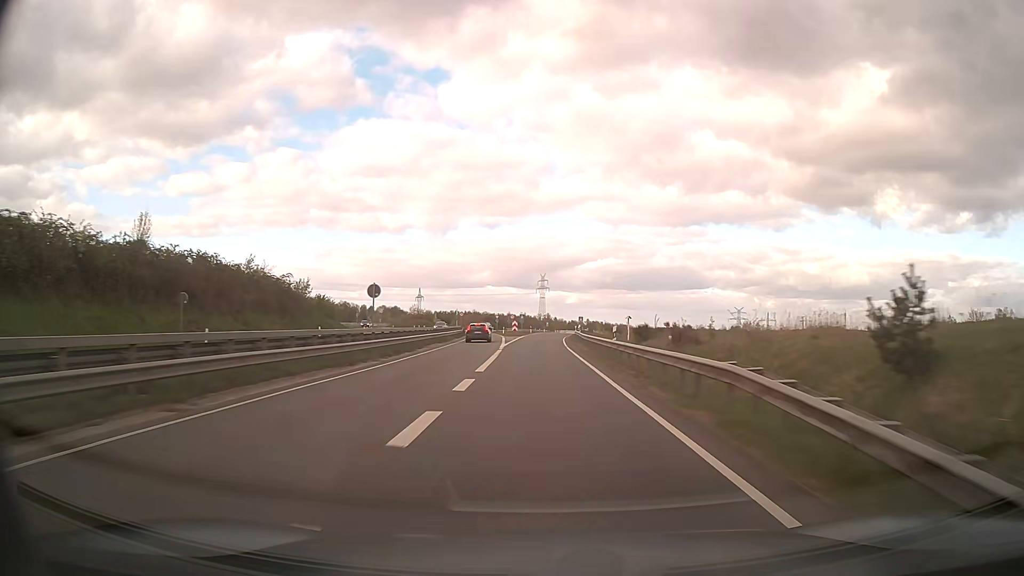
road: trunk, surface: asphalt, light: Day
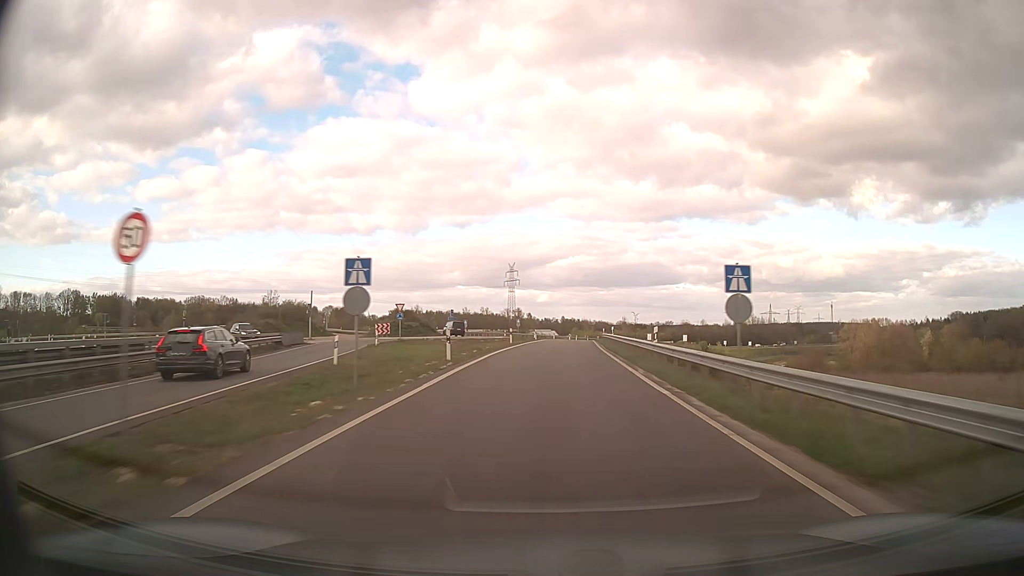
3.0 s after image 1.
(+0.6, +78.9) m; +2°
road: motorway_link
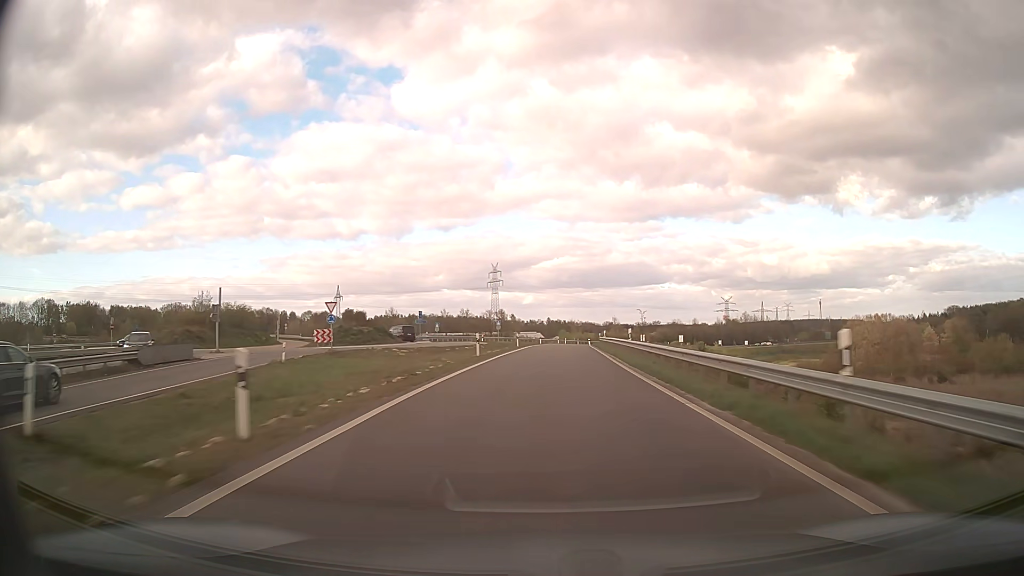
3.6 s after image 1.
(+0.2, +15.8) m; +1°
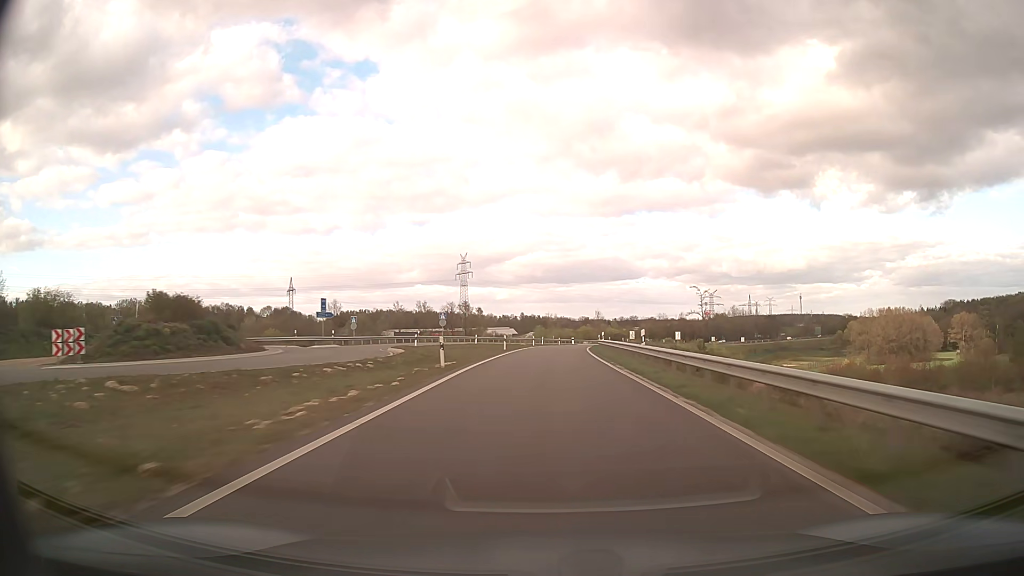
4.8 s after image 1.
(+0.7, +31.5) m; +2°
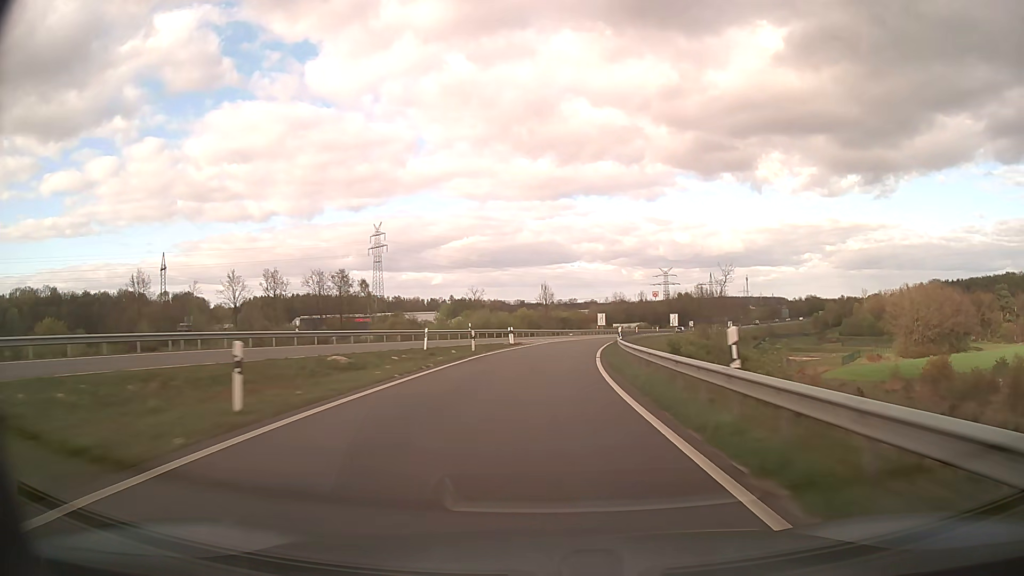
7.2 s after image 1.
(+2.6, +63.4) m; +5°
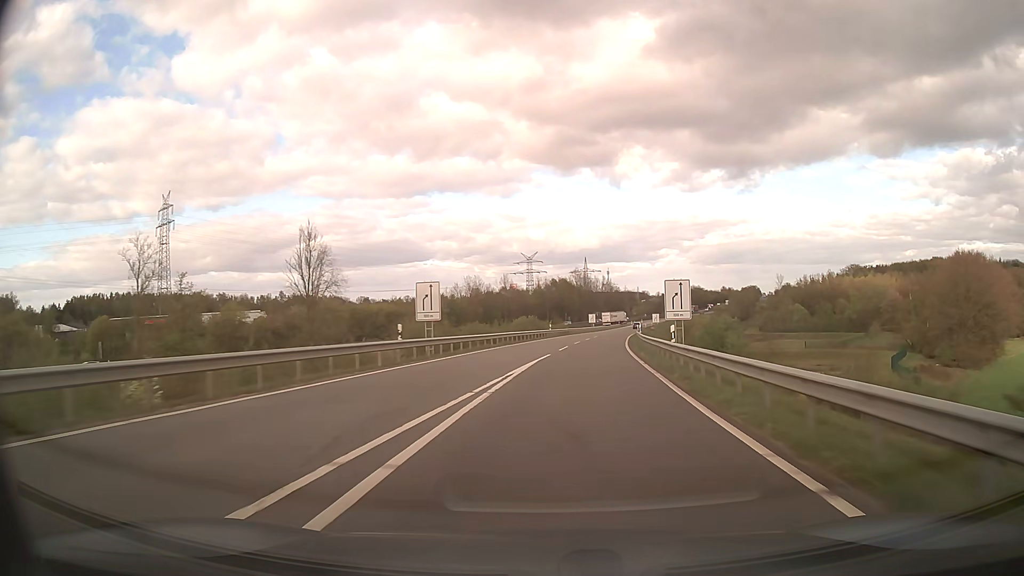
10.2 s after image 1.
(+8.2, +79.1) m; +12°
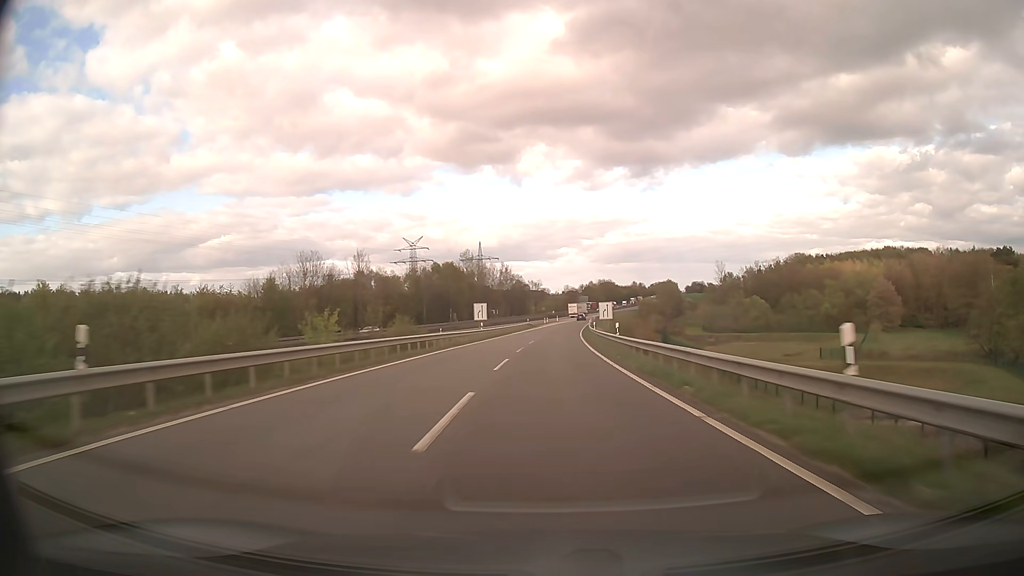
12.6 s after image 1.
(+5.9, +63.4) m; +9°
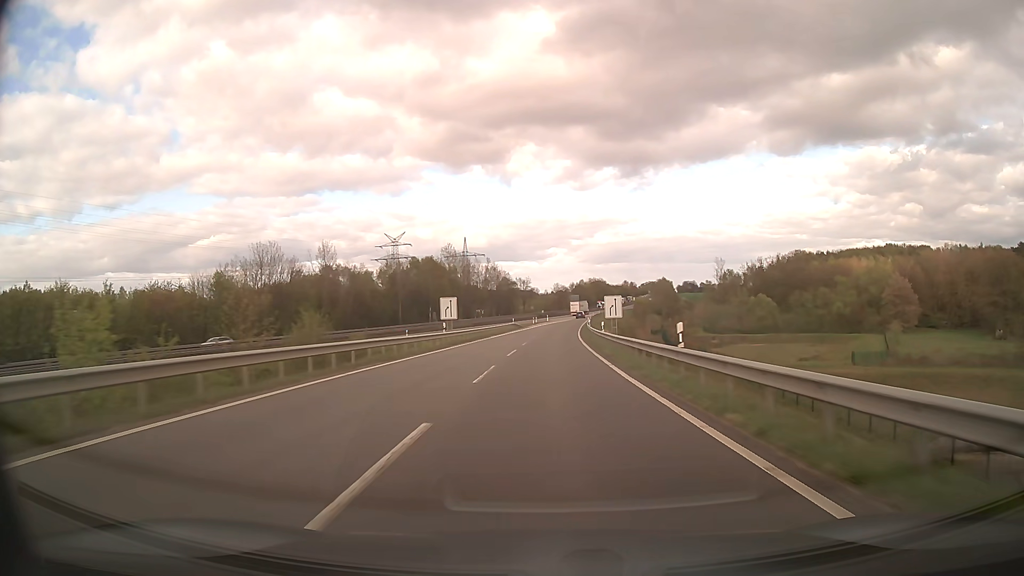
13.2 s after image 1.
(+0.1, +16.0) m; +1°
(0, +10) (0, +20) (0, +30) (+1, +40) (+1, +50) (+1, +60) (+2, +70) (+3, +80) (+3, +90) (+4, +100) m
